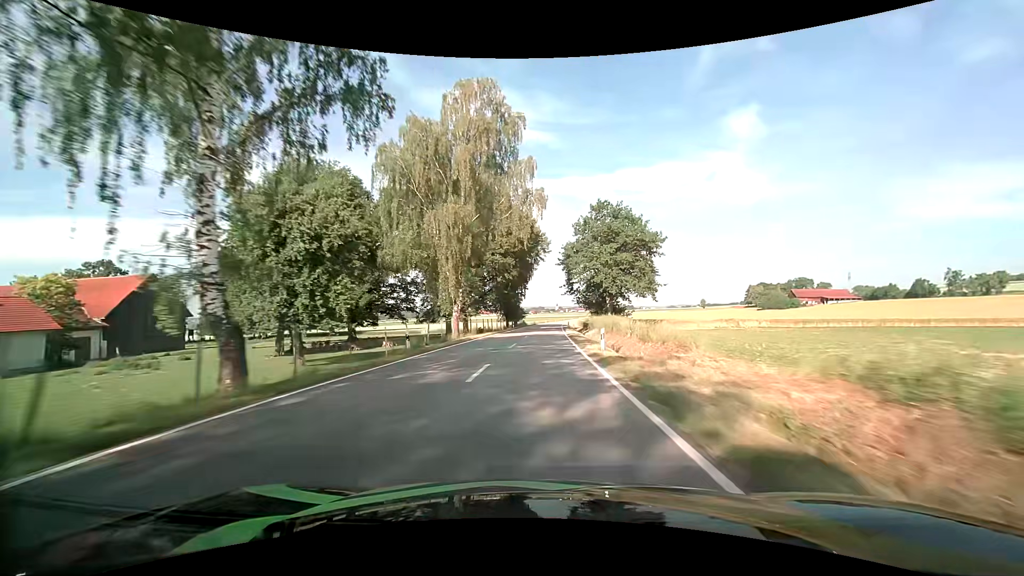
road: tertiary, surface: asphalt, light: Day
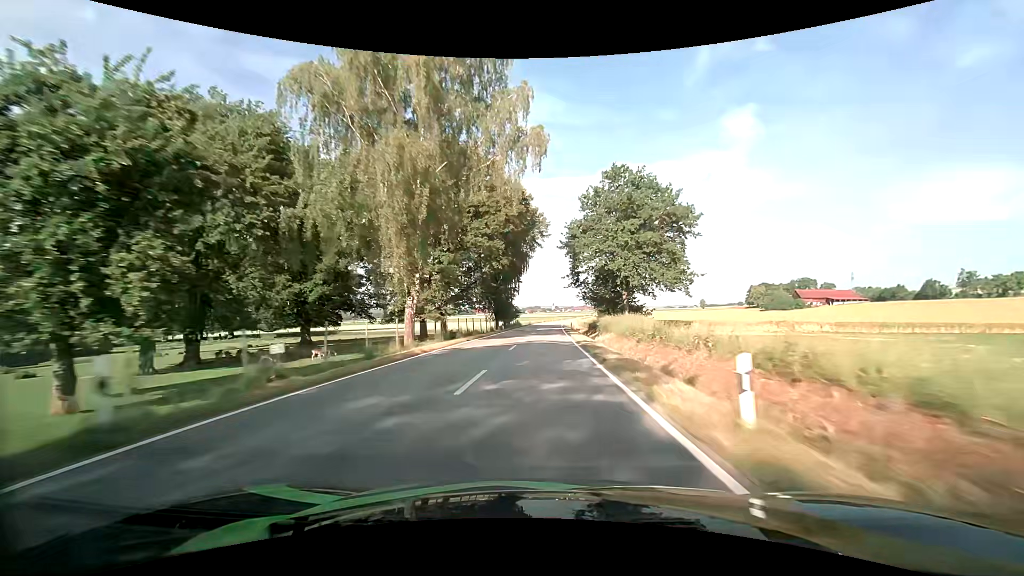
(0.0, +14.1) m; 0°
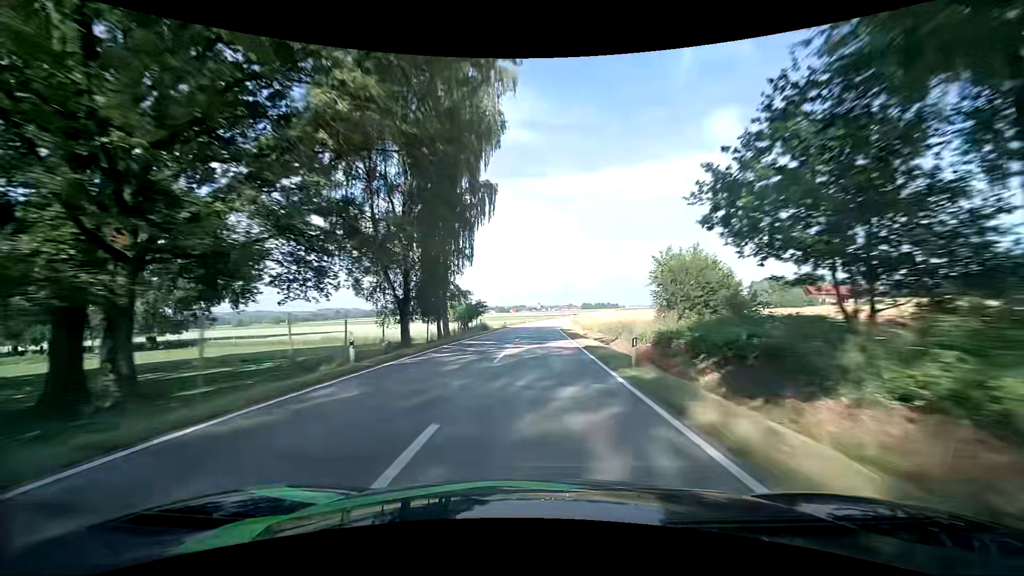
(+0.7, +44.0) m; +2°
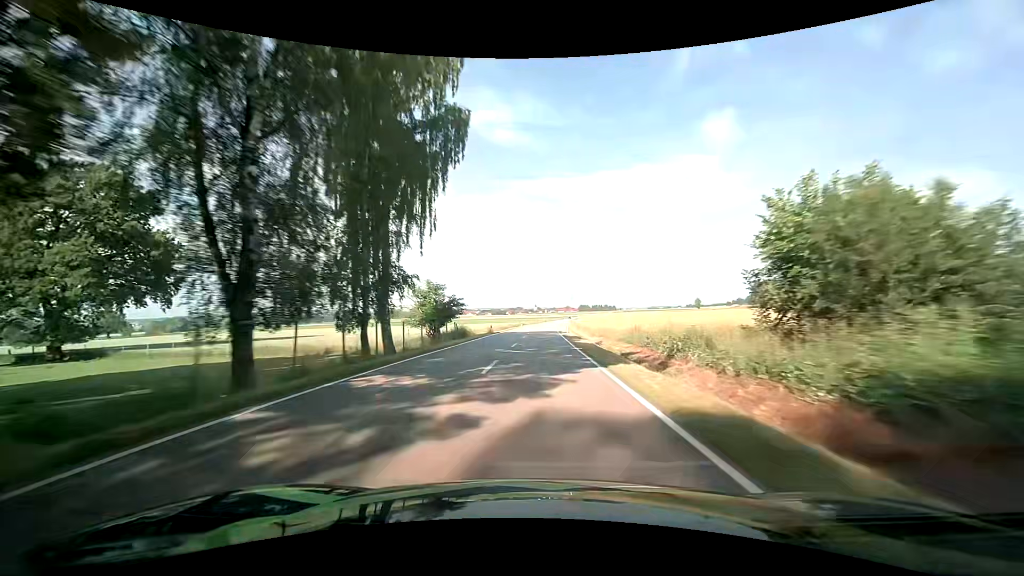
(+0.1, +15.1) m; +1°
